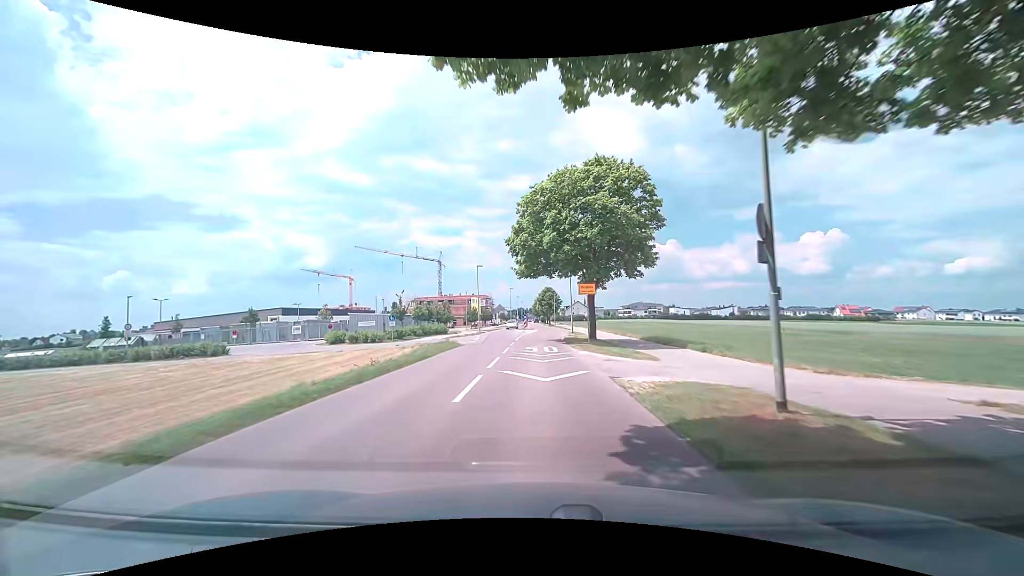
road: tertiary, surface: asphalt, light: Day
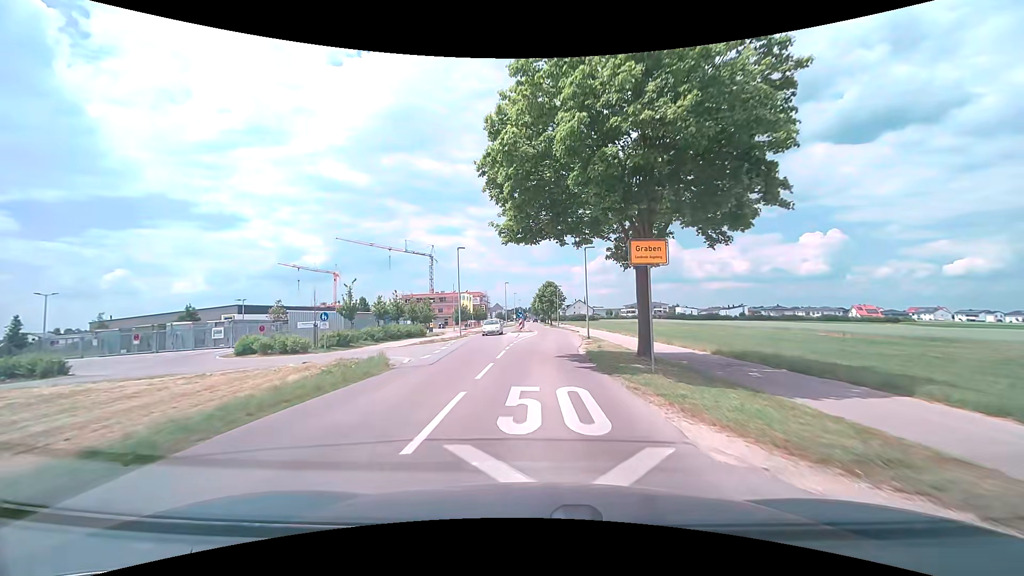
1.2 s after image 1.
(0.0, +15.0) m; 0°
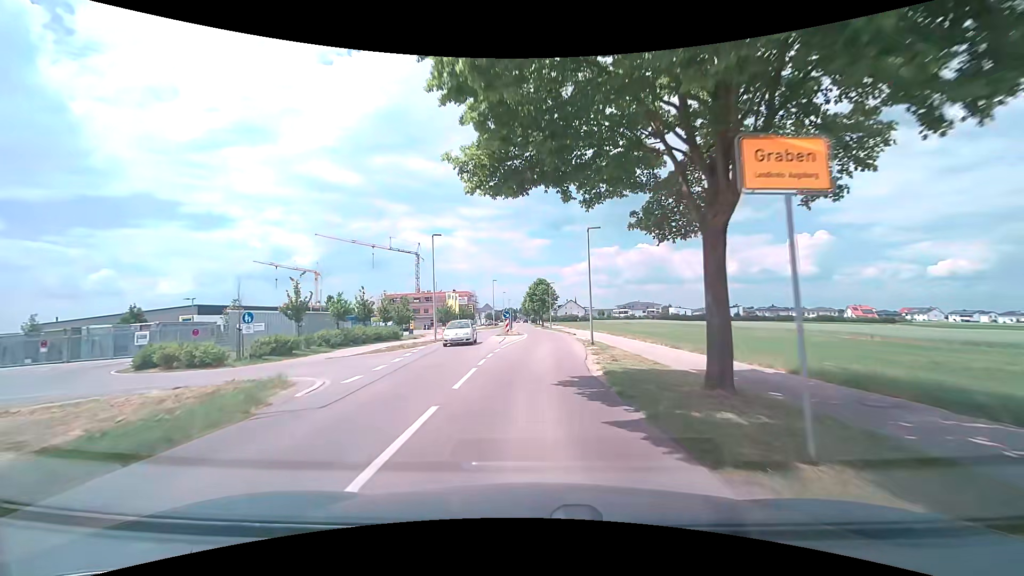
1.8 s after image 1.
(+0.1, +7.4) m; +1°
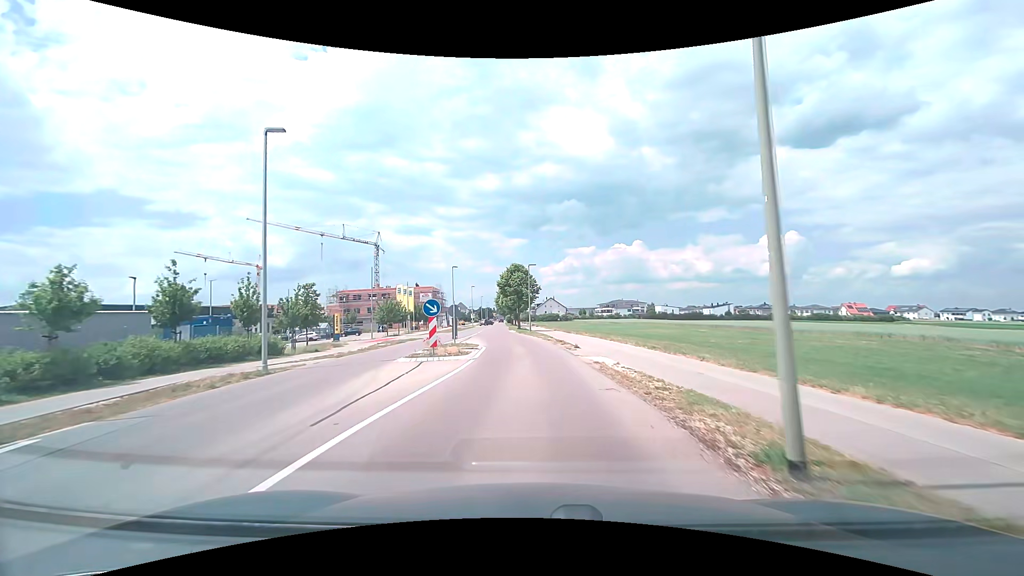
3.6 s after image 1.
(+0.5, +21.5) m; +3°
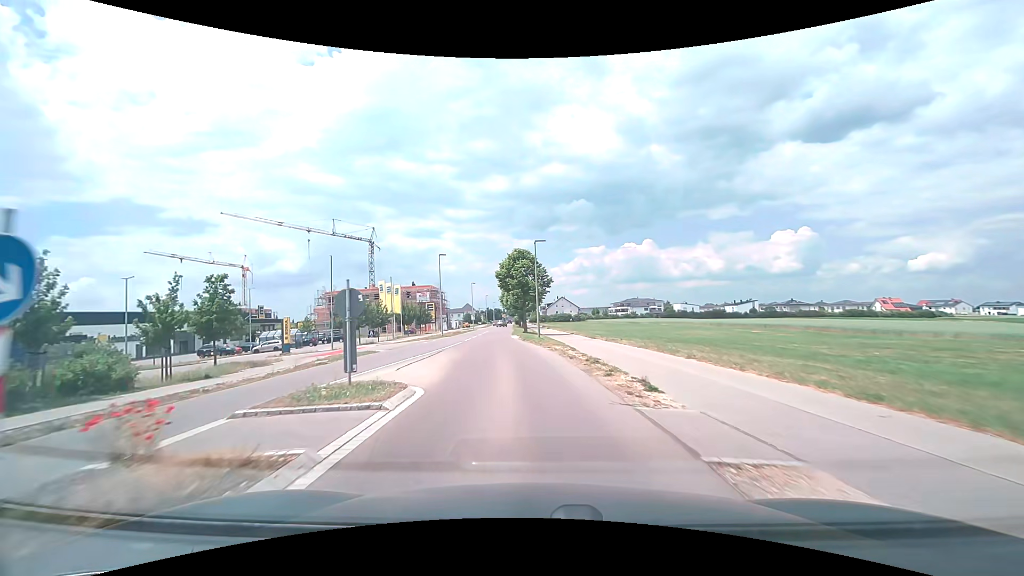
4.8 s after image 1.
(0.0, +13.9) m; 0°
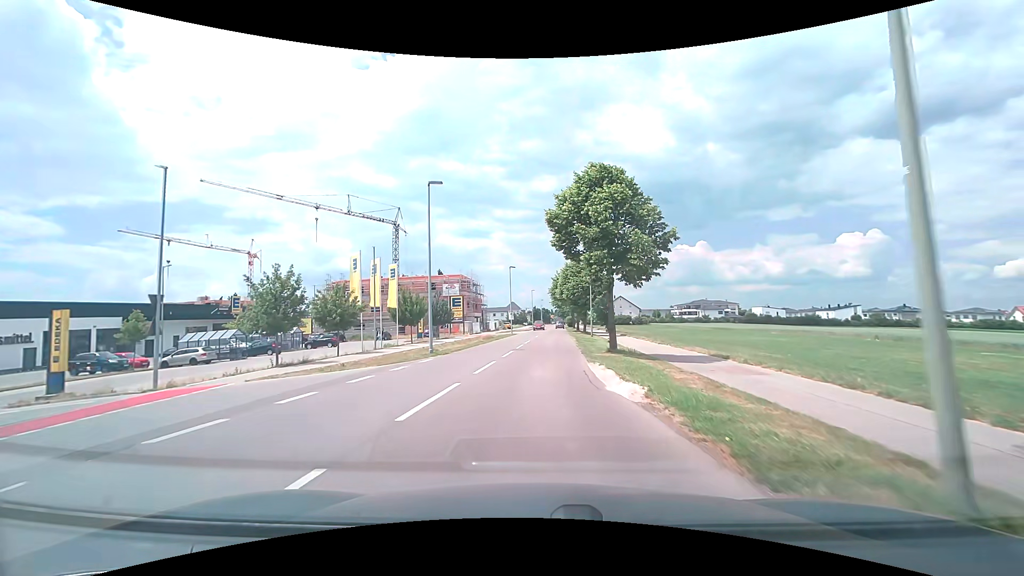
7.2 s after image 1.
(-2.5, +26.6) m; -7°
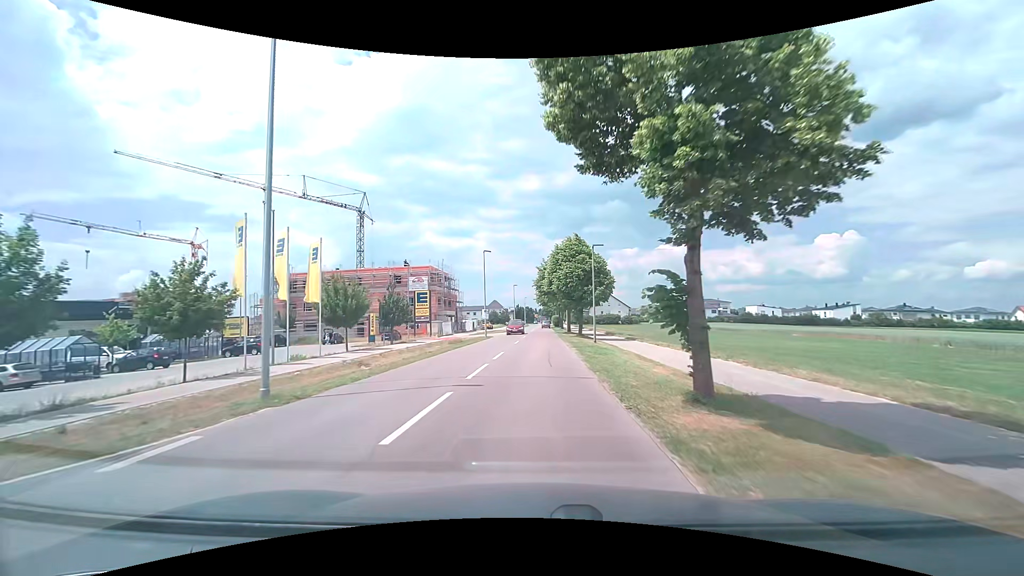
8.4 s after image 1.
(+0.2, +13.2) m; +2°
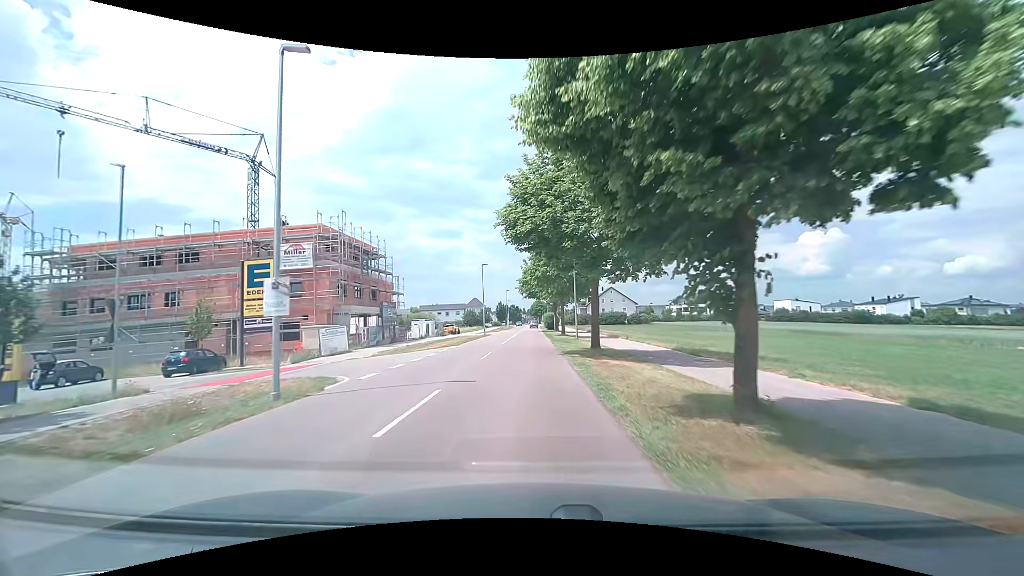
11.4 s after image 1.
(+0.6, +35.6) m; +1°
(0, +10) (0, +20) (0, +30) (0, +40) (-1, +50) (-1, +60) (-1, +70) (-1, +80) (-1, +90) (-1, +100) m
